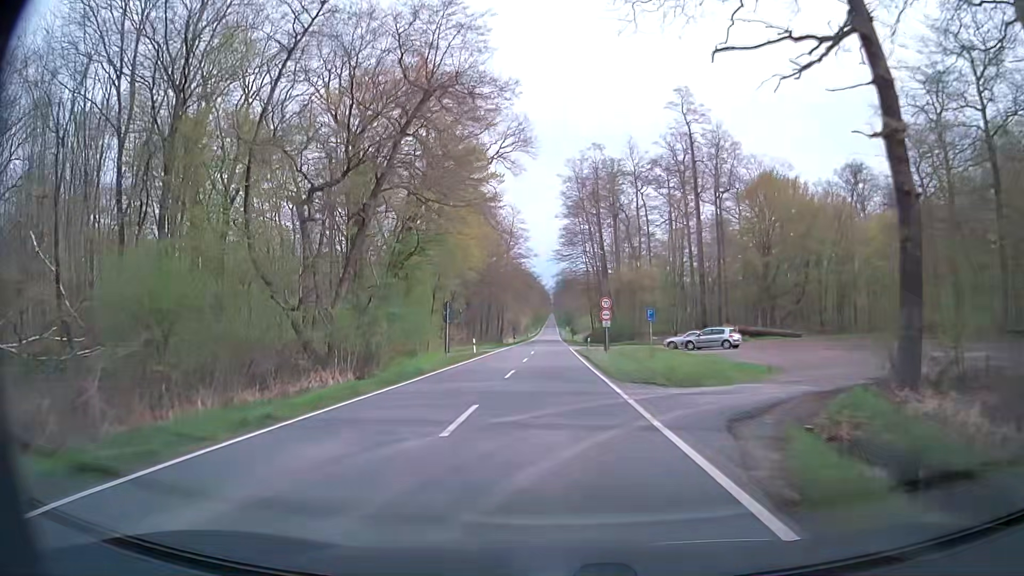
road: secondary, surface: asphalt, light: Day
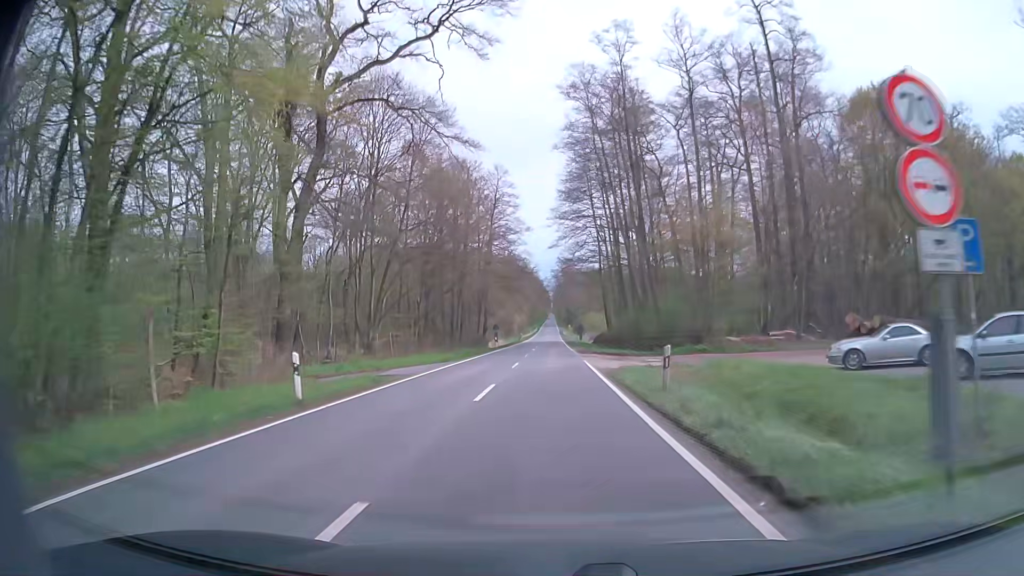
(0.0, +31.7) m; 0°
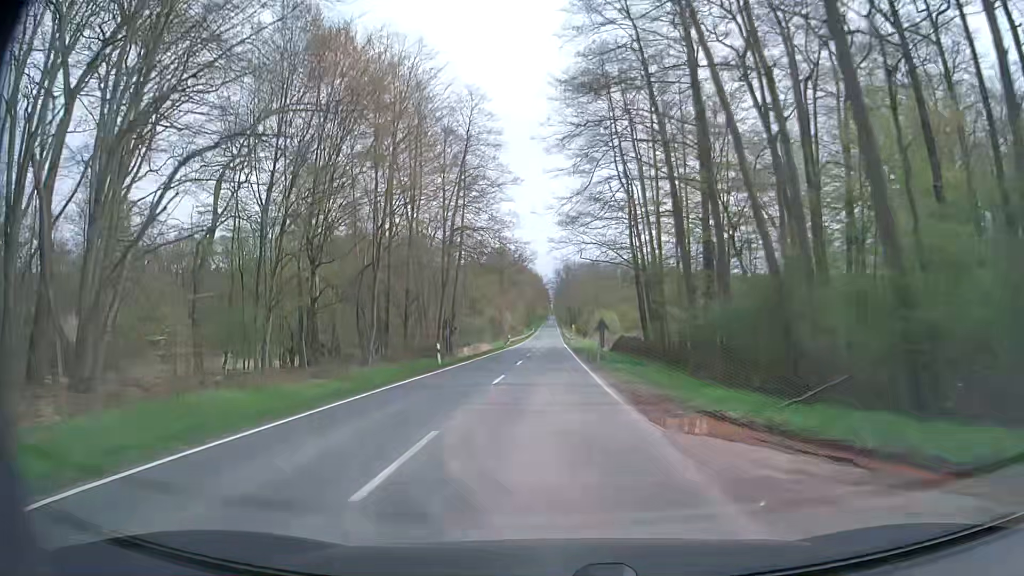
(0.0, +31.9) m; 0°
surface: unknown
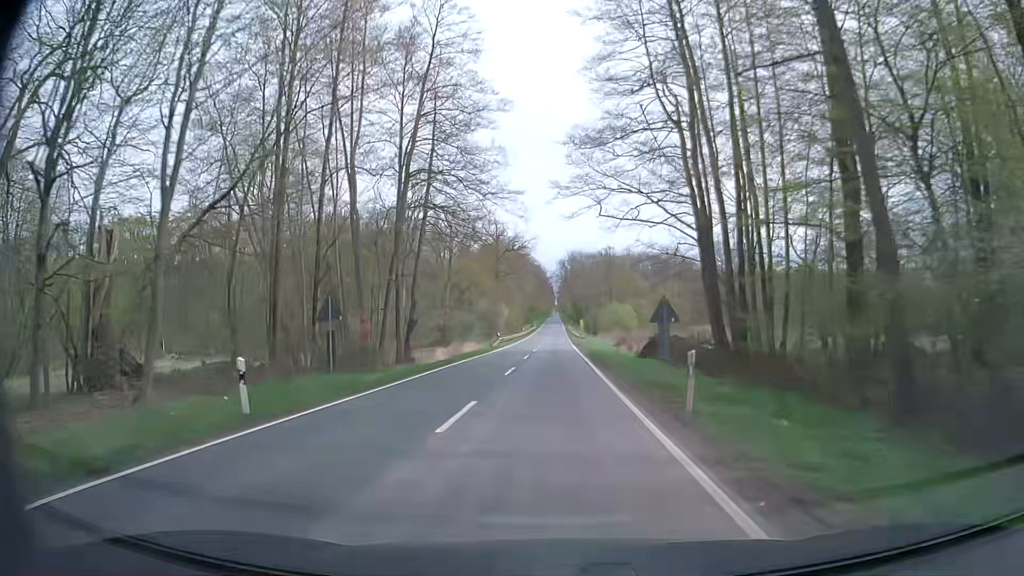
(-0.1, +21.3) m; 0°
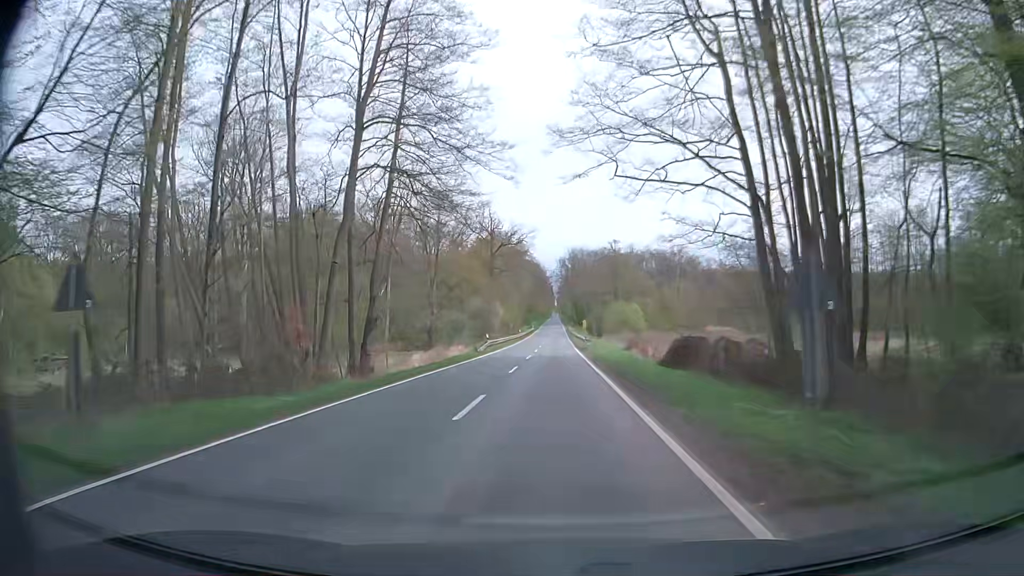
(+0.1, +10.7) m; 0°
